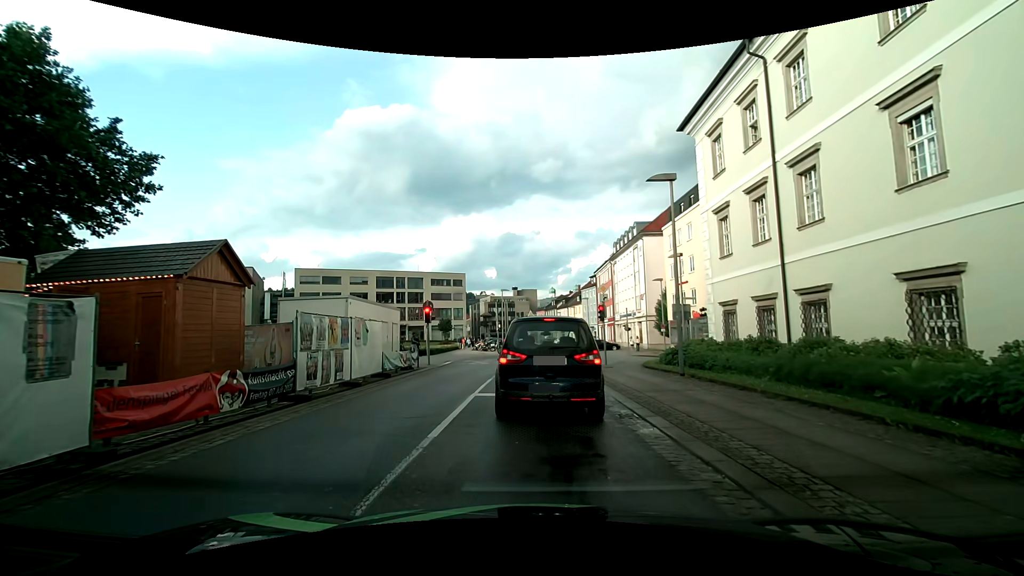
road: tertiary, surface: asphalt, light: Day
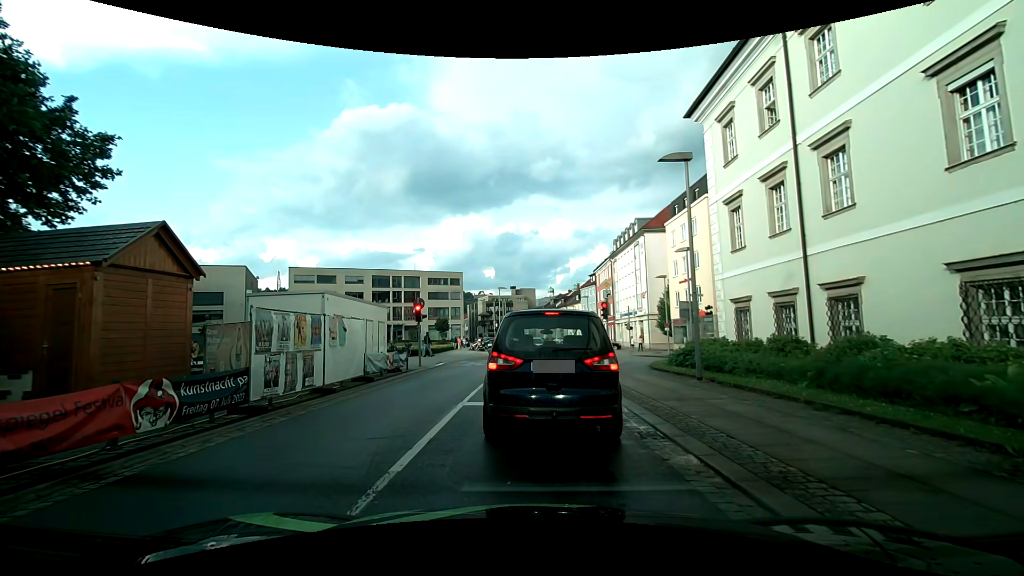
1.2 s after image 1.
(0.0, +1.7) m; +2°
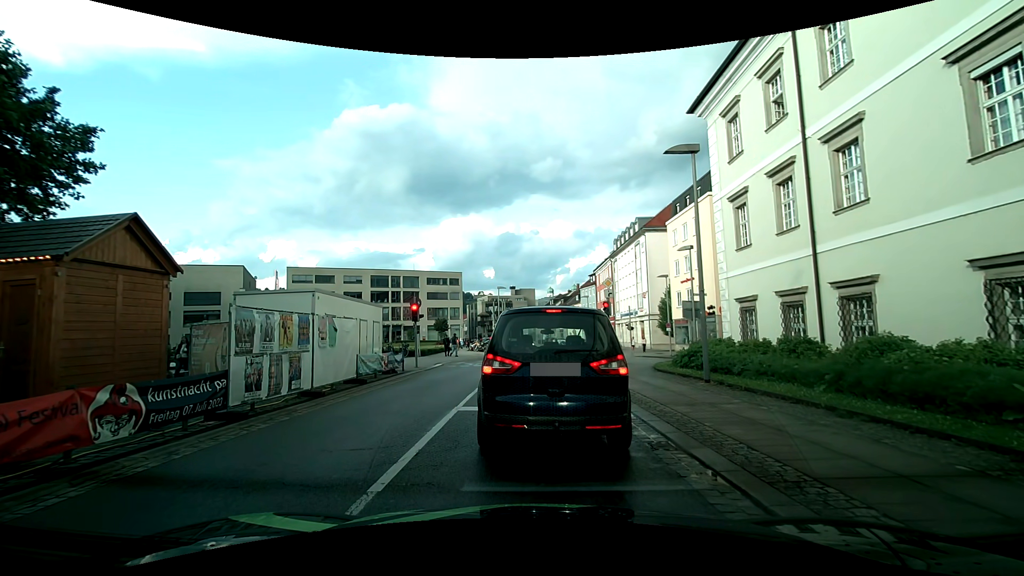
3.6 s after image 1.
(0.0, +0.7) m; 0°
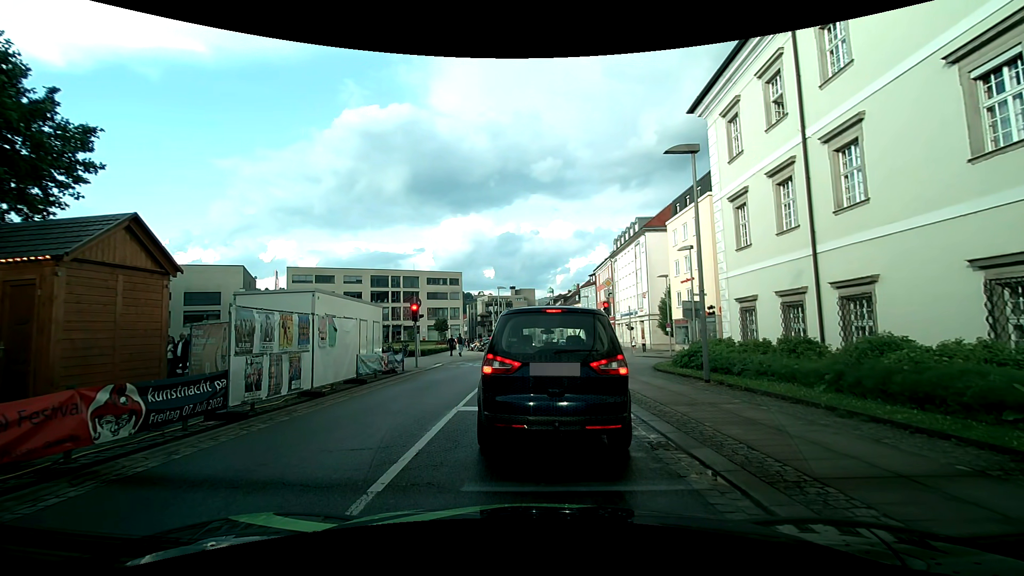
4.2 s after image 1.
(0.0, 0.0) m; 0°
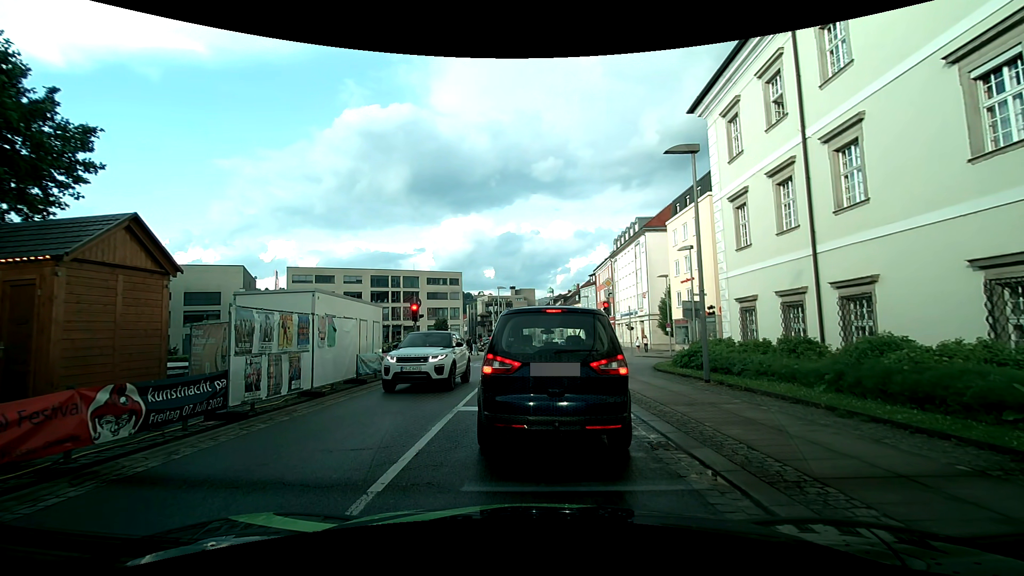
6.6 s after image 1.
(0.0, 0.0) m; 0°
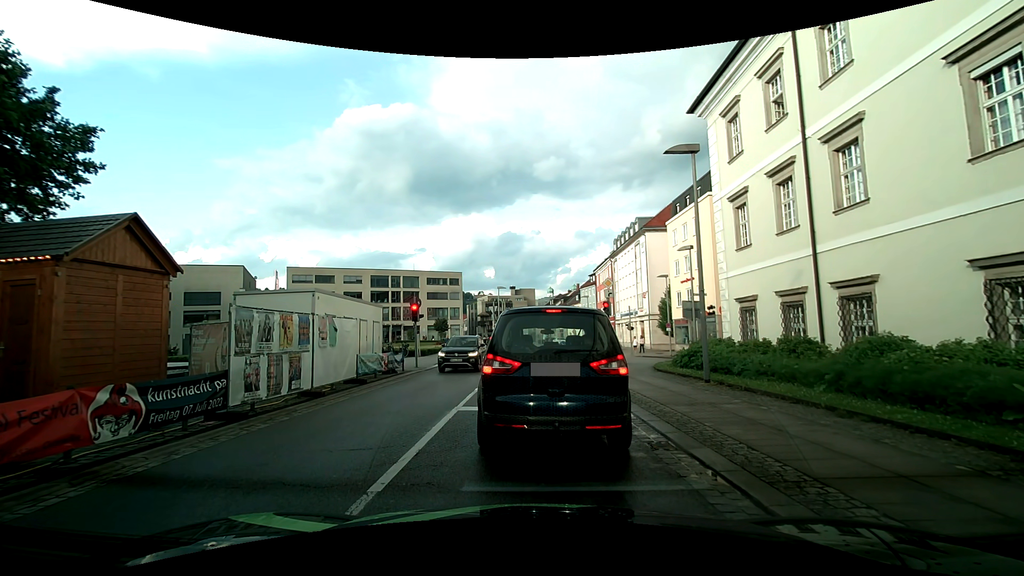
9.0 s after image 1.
(0.0, 0.0) m; 0°
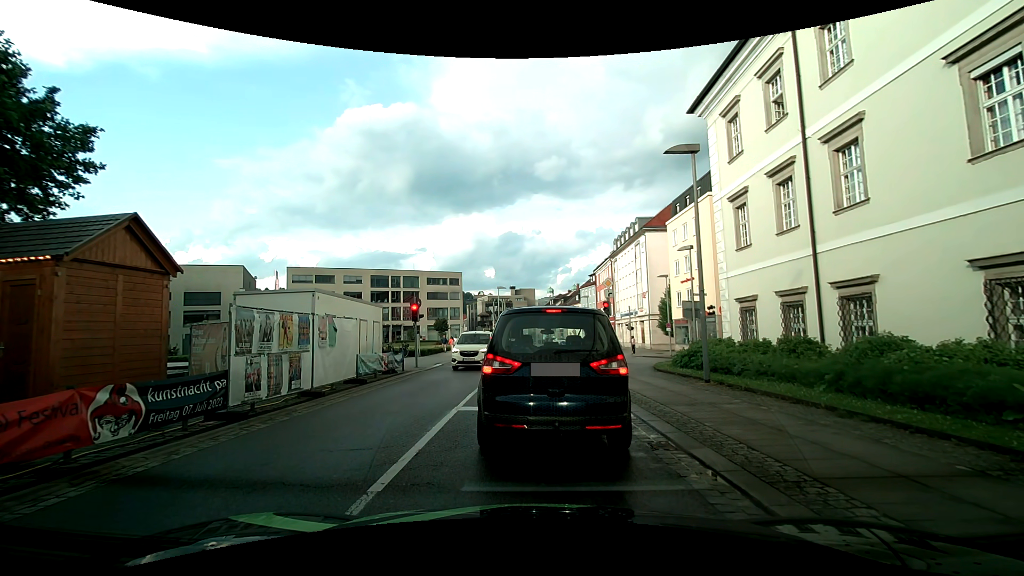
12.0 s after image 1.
(0.0, 0.0) m; 0°
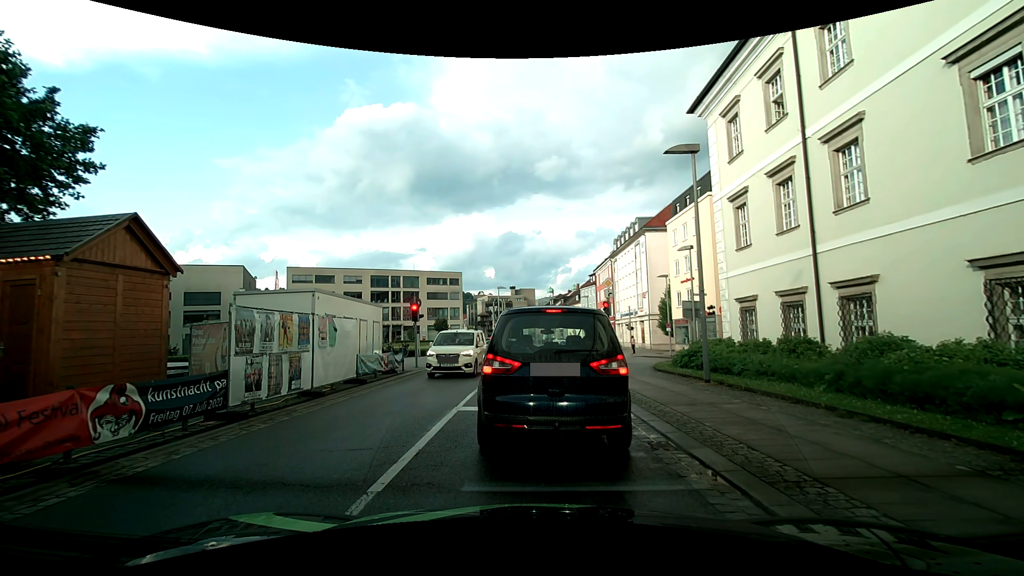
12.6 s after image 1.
(0.0, 0.0) m; 0°
(-1, +10) (-1, +20) (0, +30) (+2, +40) (+3, +50) (+2, +60) (+1, +69) (0, +79) (-1, +89) (-2, +99) m
